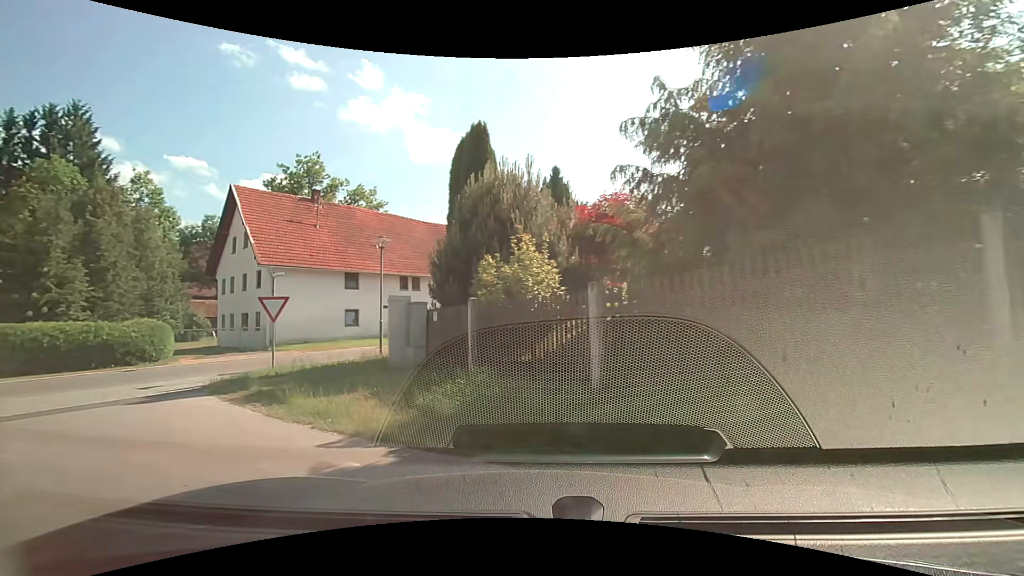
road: tertiary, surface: asphalt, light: Day
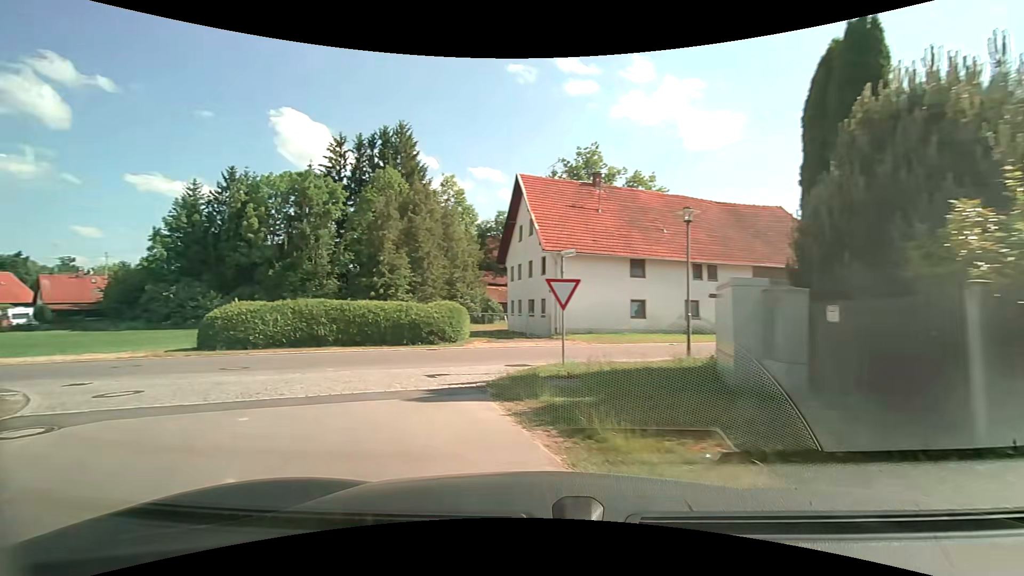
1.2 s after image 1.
(-1.0, +3.8) m; -30°
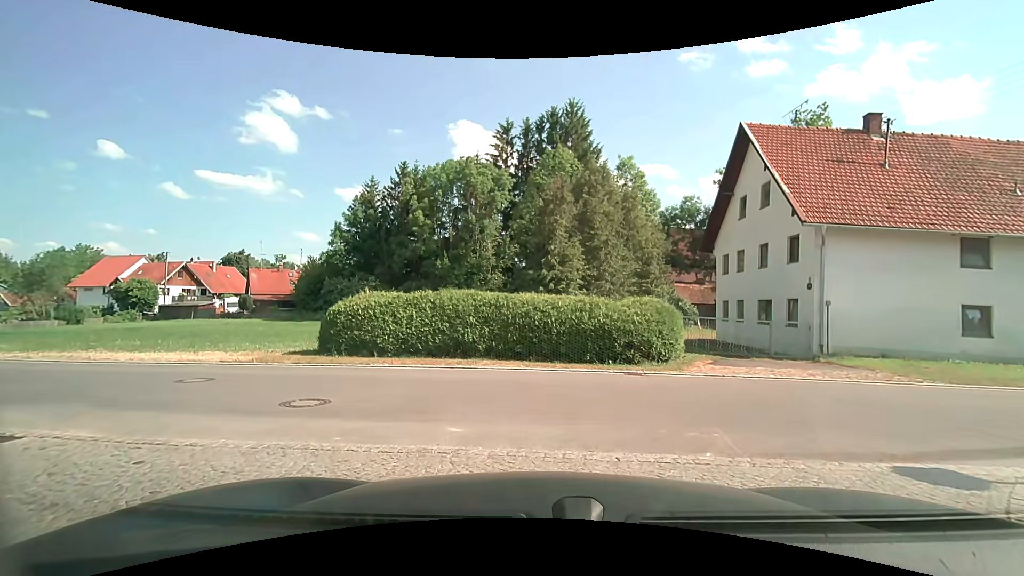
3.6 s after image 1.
(-1.7, +7.1) m; -18°
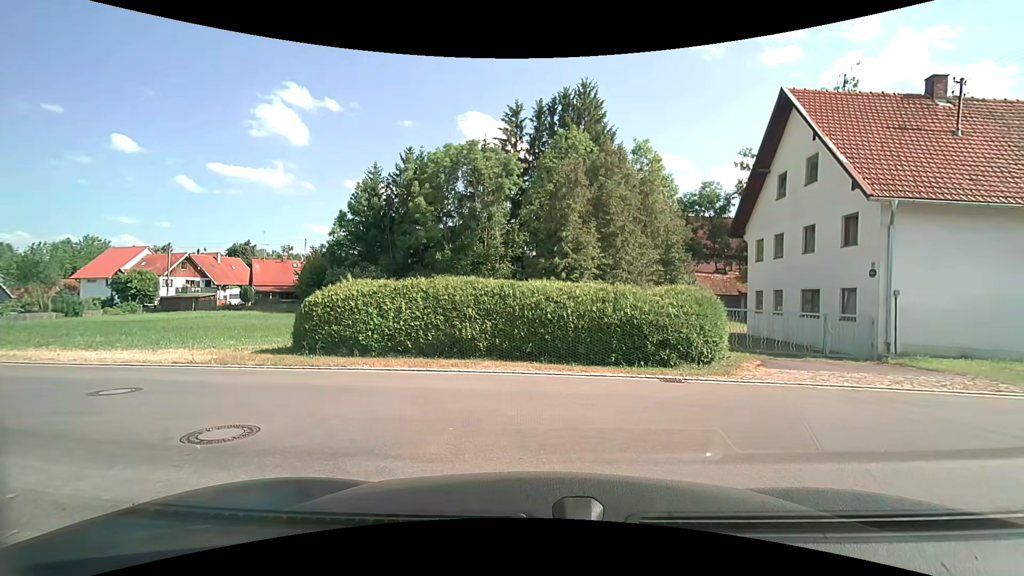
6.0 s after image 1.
(0.0, +2.3) m; 0°
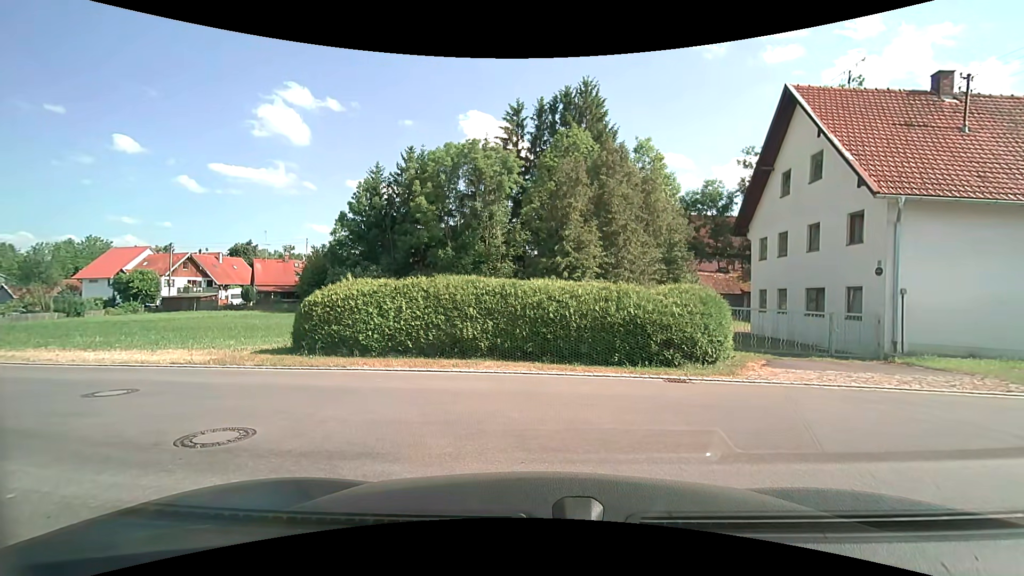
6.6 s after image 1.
(0.0, +0.1) m; 0°
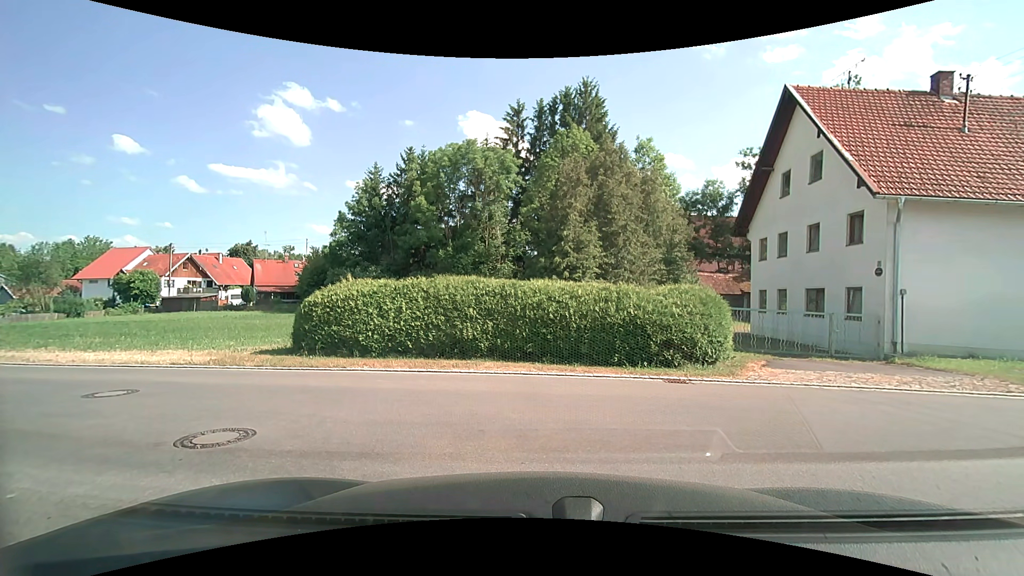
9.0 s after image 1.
(0.0, +0.1) m; 0°
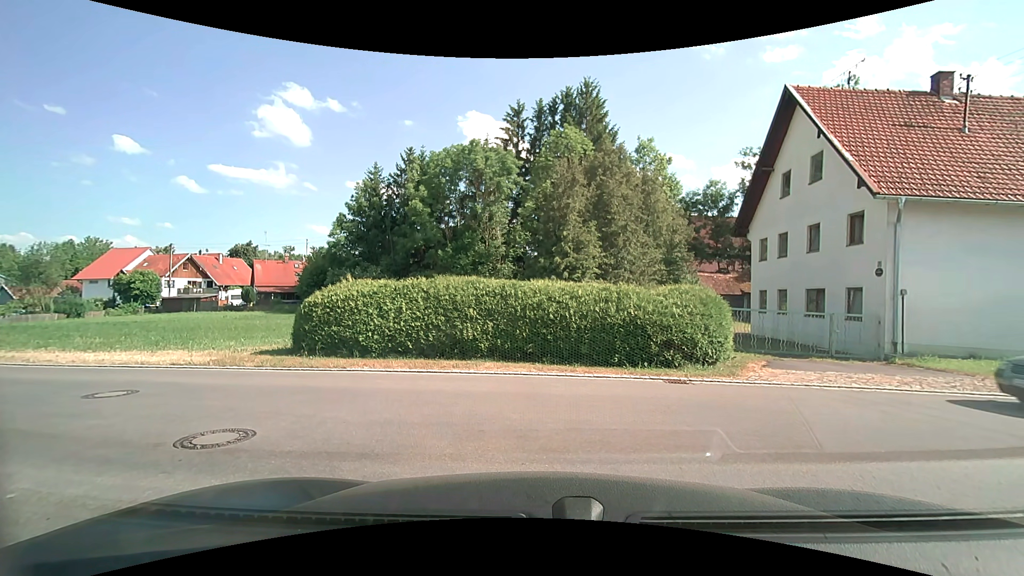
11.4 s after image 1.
(0.0, 0.0) m; 0°
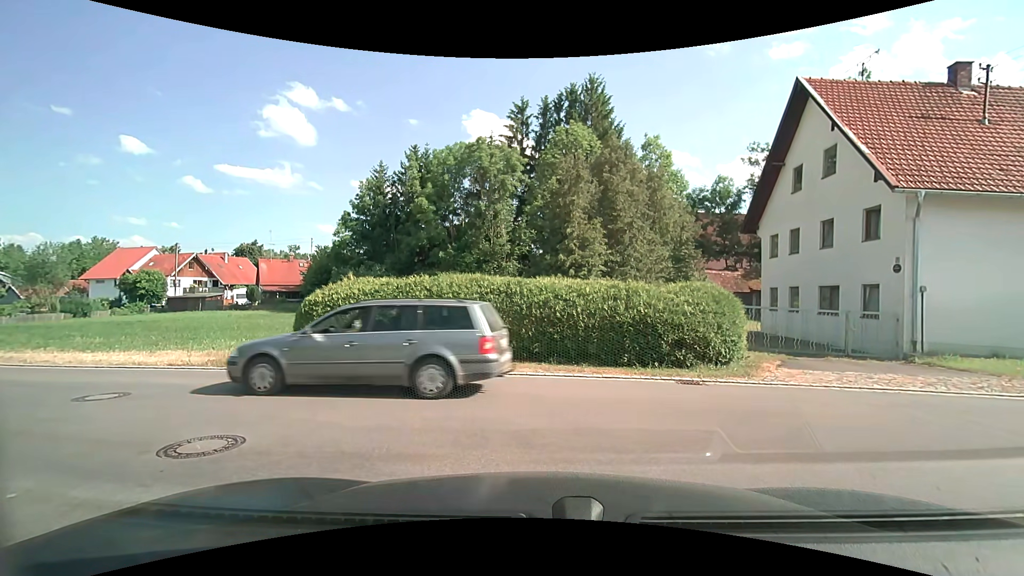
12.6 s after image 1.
(0.0, +0.3) m; 0°
